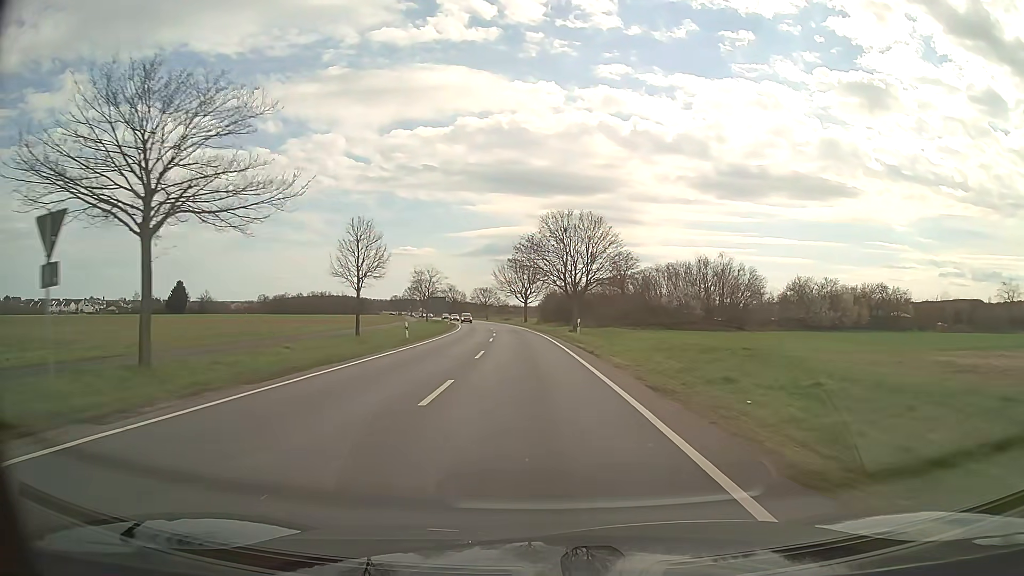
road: secondary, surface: asphalt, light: Day
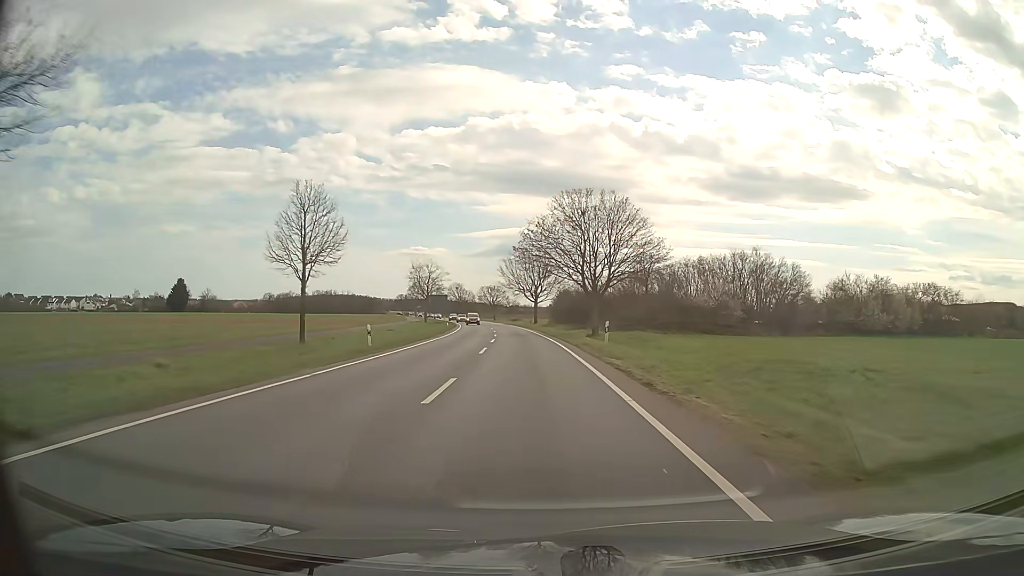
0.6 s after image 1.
(-0.1, +10.9) m; -1°
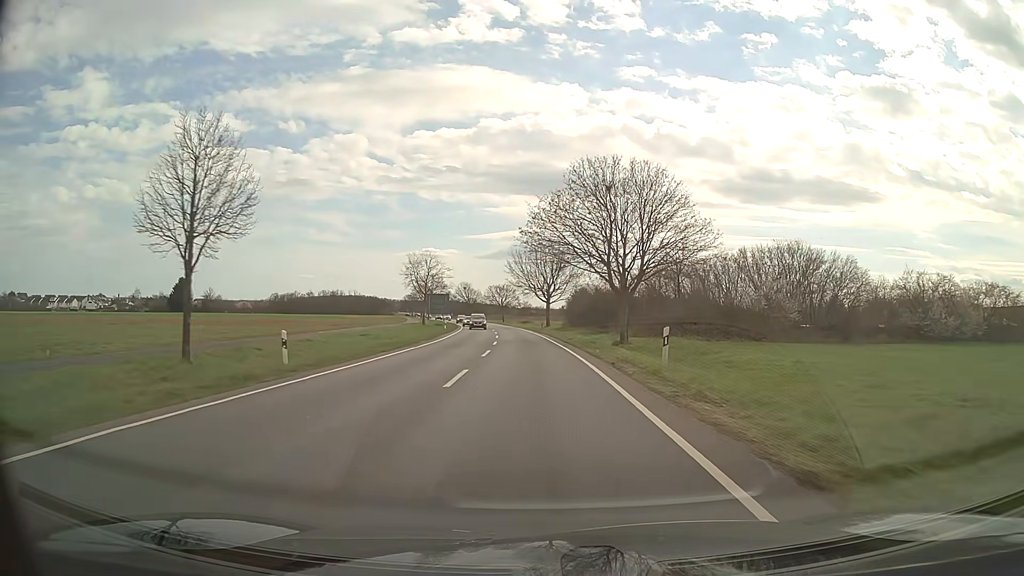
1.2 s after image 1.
(-0.1, +10.9) m; -1°
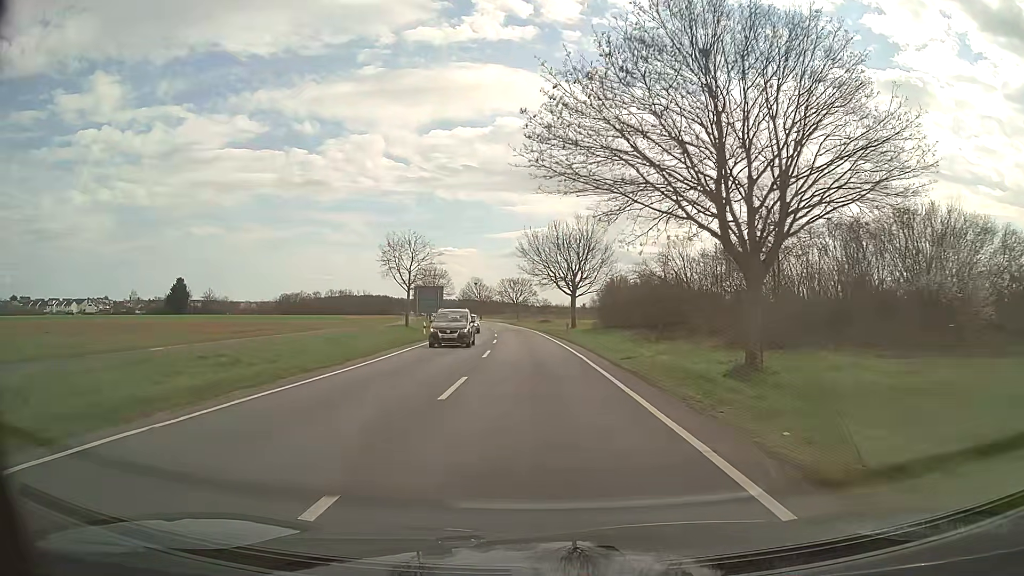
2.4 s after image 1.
(-0.3, +21.7) m; -2°
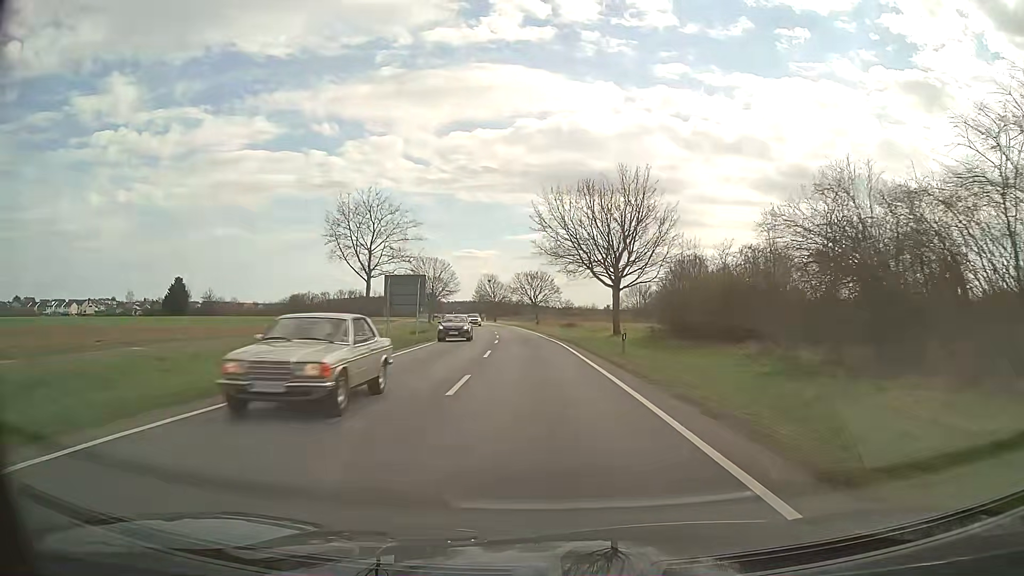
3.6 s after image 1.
(-0.3, +21.6) m; -2°
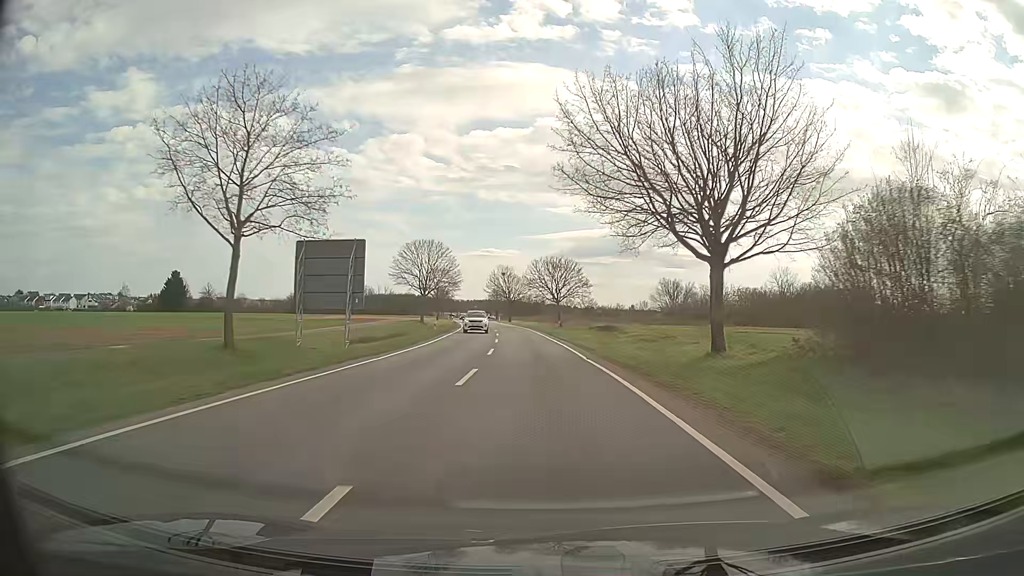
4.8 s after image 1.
(-0.4, +21.6) m; -2°
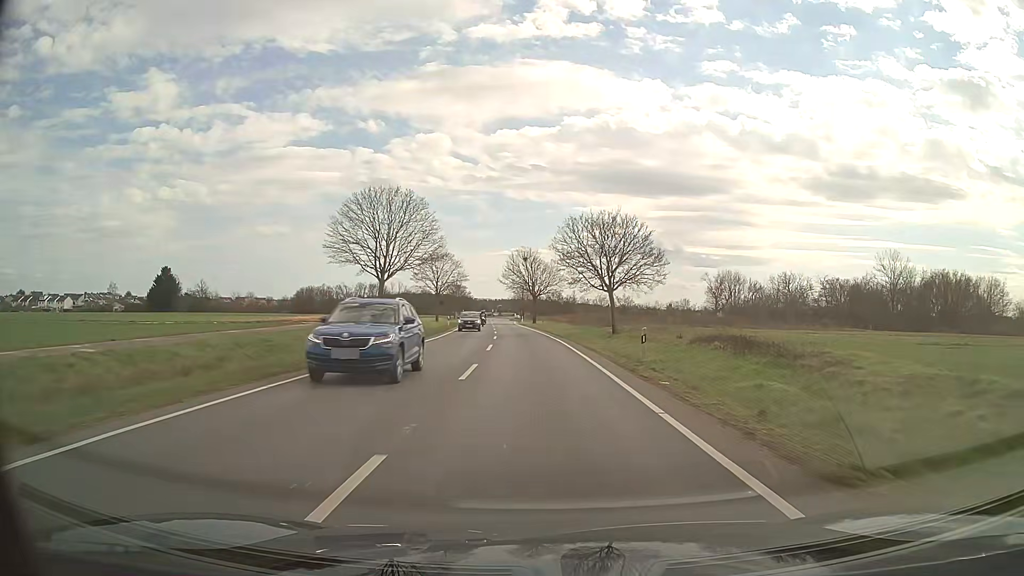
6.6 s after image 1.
(-0.8, +32.3) m; -3°
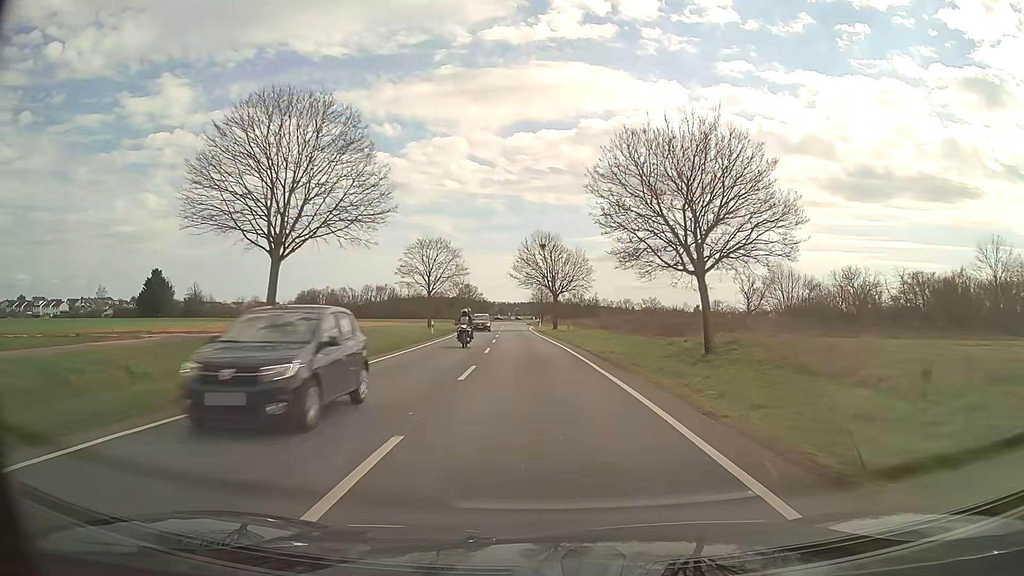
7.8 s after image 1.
(-0.3, +21.5) m; -2°
(0, +10) (0, +20) (-1, +30) (-1, +40) (-1, +50) (-2, +60) (-2, +70) (-3, +80) (-3, +90) (-4, +100) m
